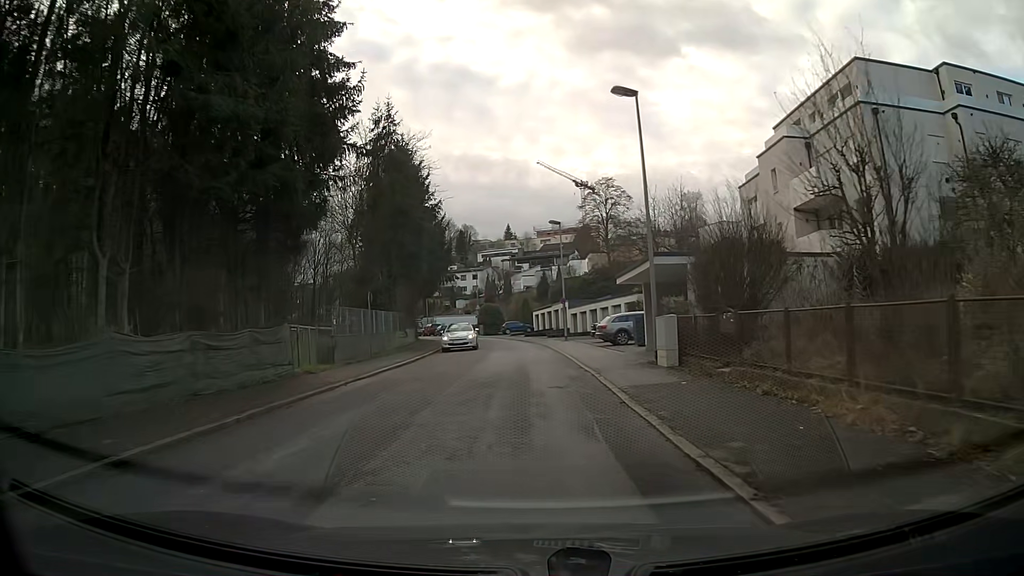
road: residential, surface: asphalt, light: Day
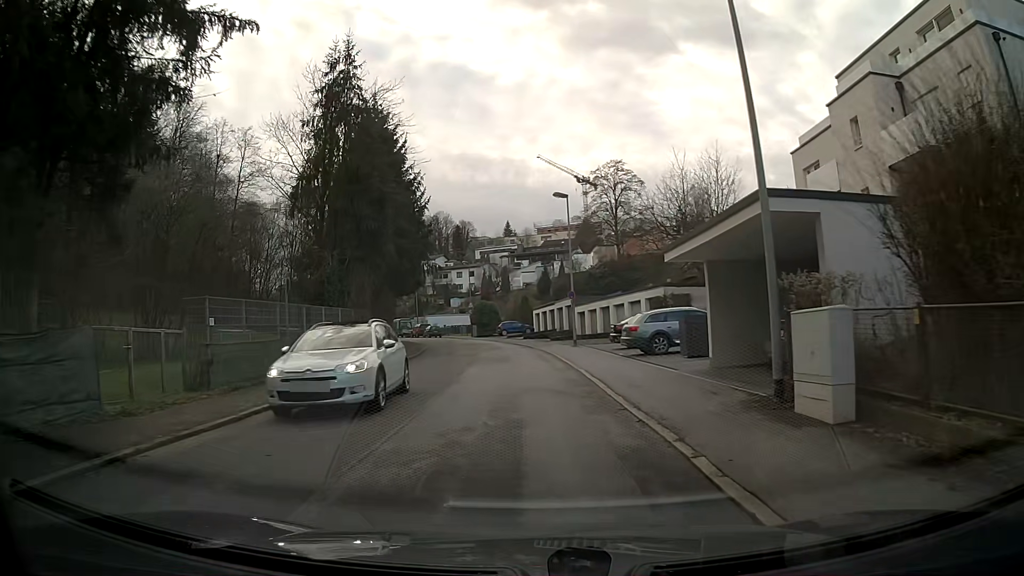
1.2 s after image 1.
(0.0, +9.7) m; 0°
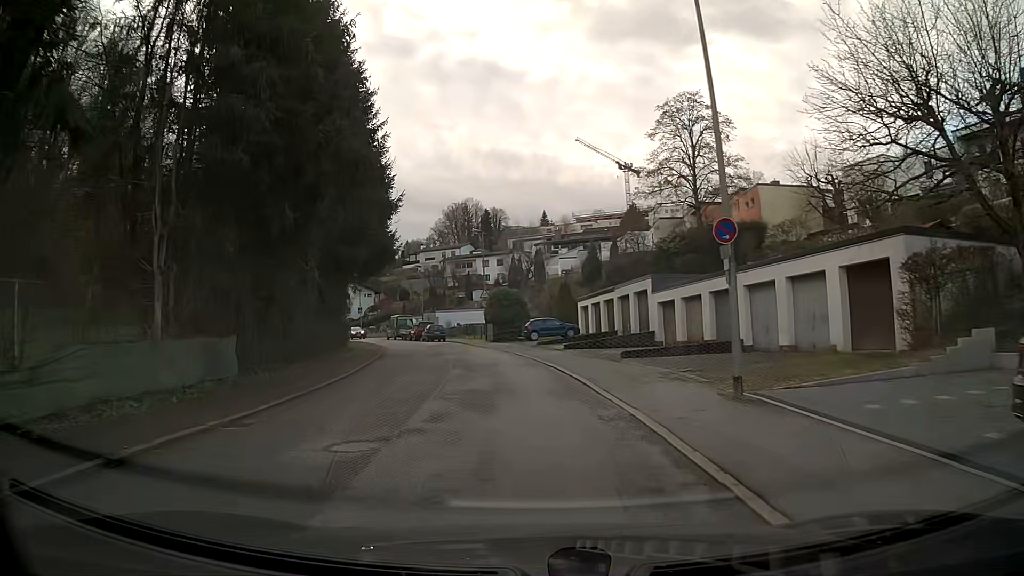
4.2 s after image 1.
(-0.5, +24.2) m; -4°
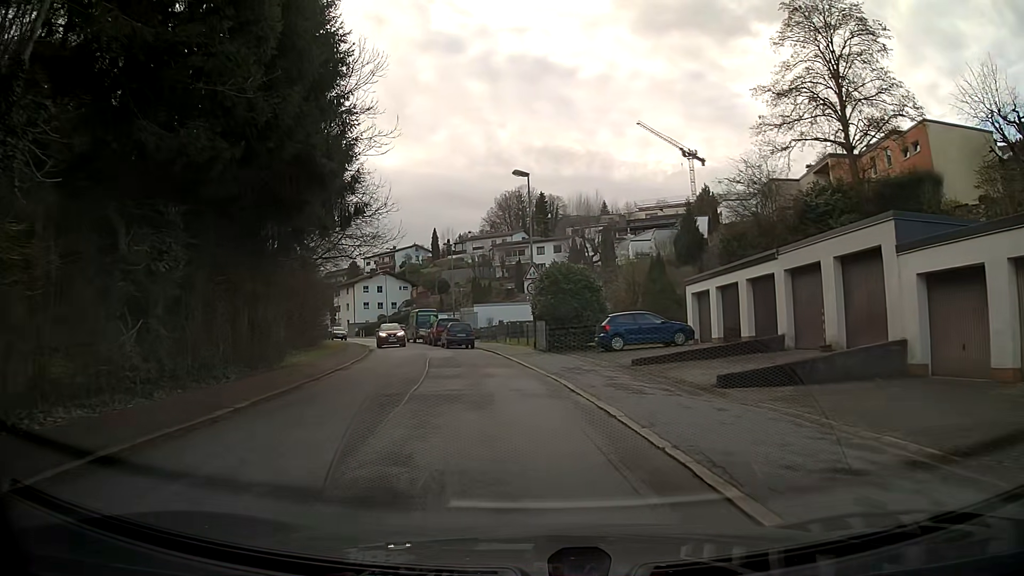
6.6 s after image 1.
(-0.8, +19.3) m; -5°
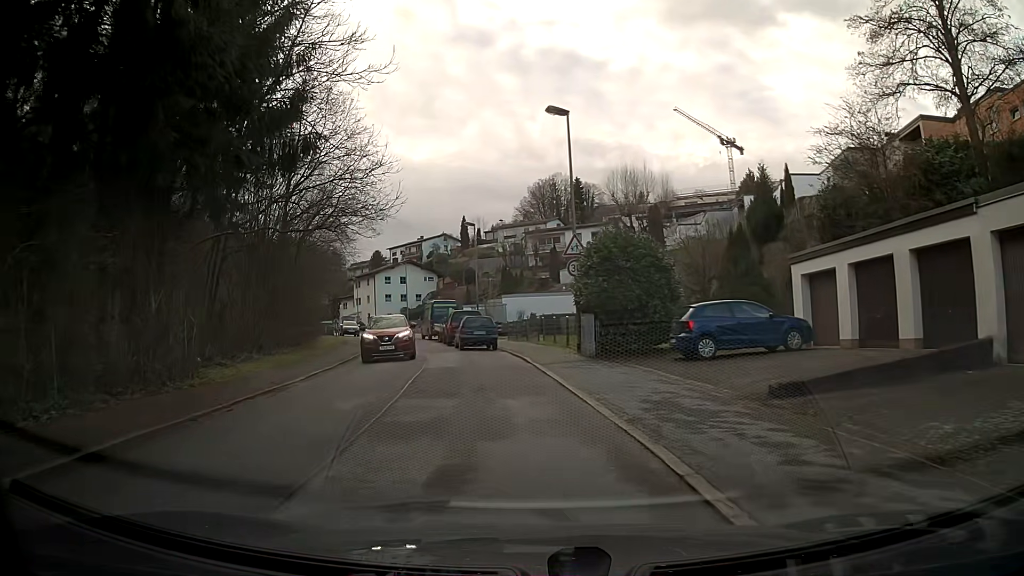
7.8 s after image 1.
(-0.2, +8.6) m; -3°
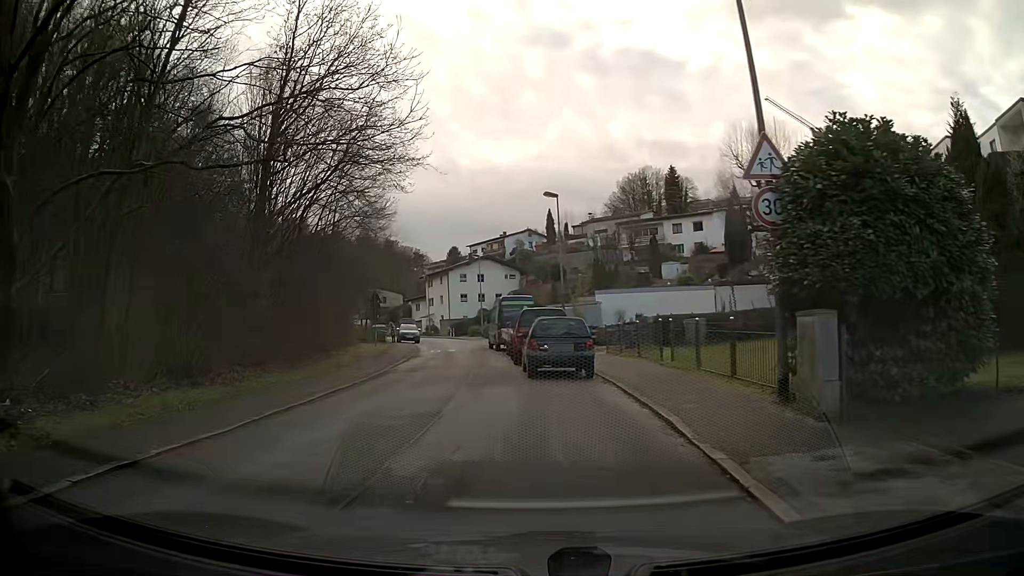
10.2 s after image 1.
(-0.7, +12.1) m; -9°
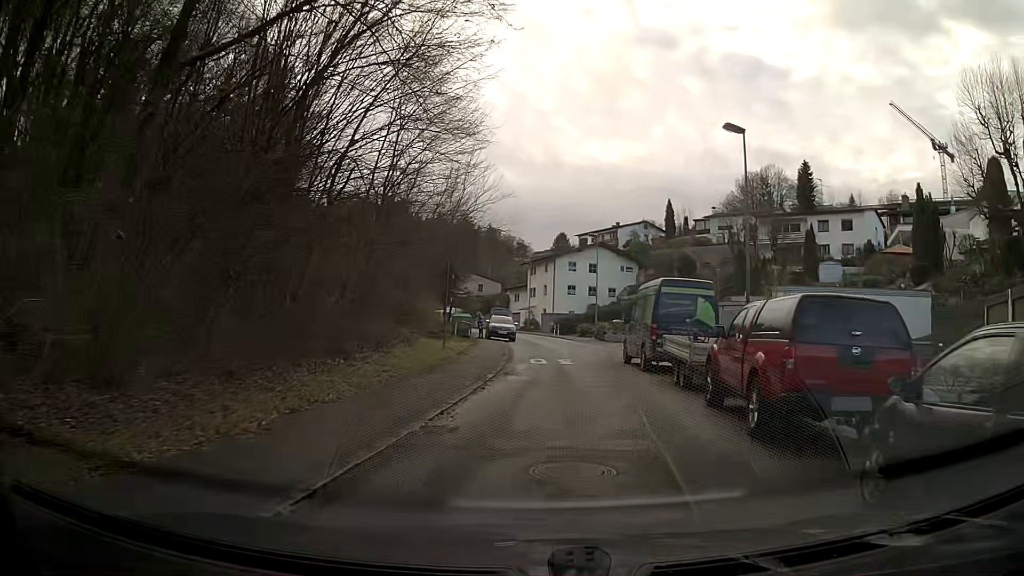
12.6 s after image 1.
(-1.4, +13.9) m; -5°
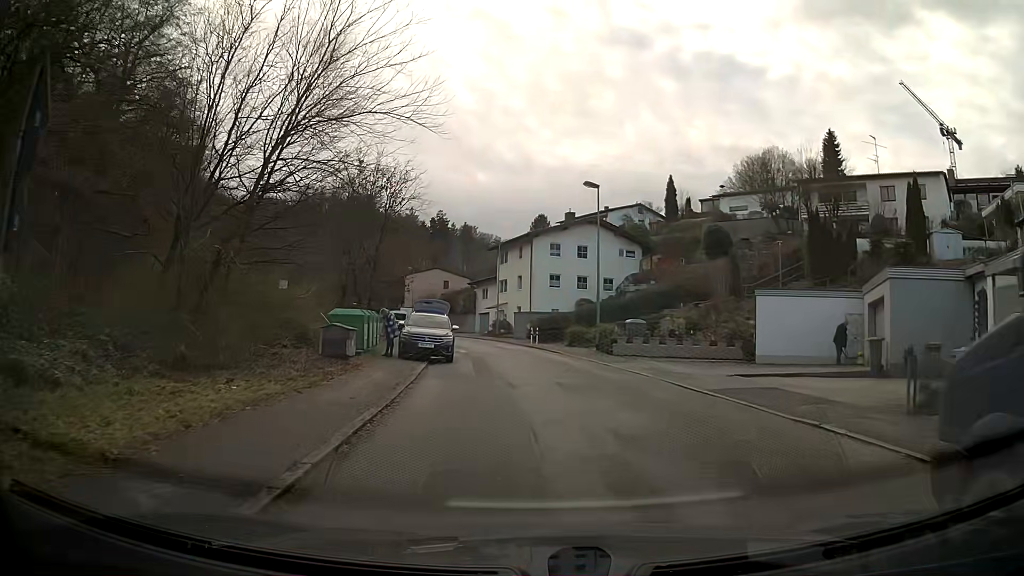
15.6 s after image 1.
(+0.6, +20.3) m; +1°
